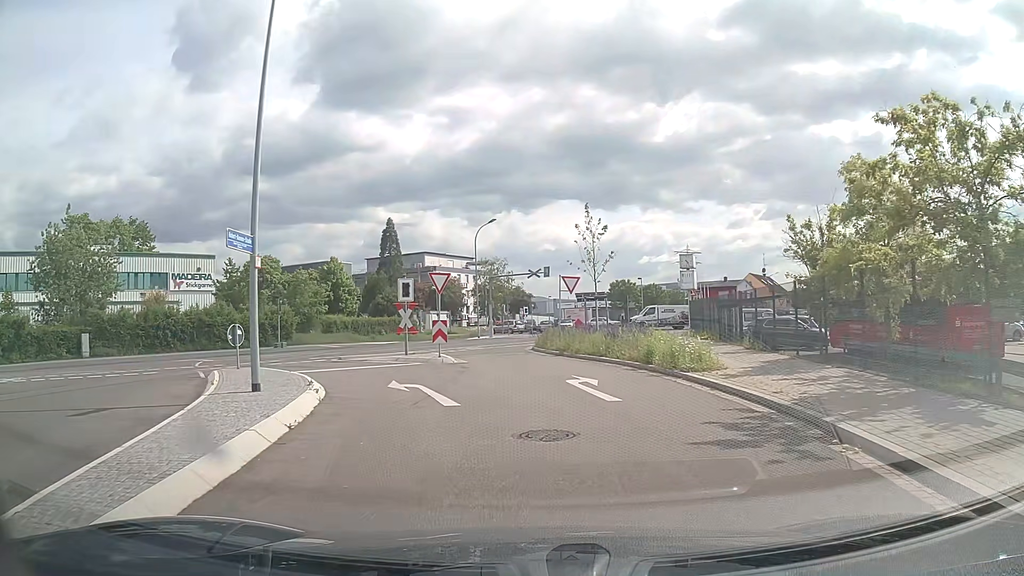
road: unclassified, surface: asphalt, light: Day
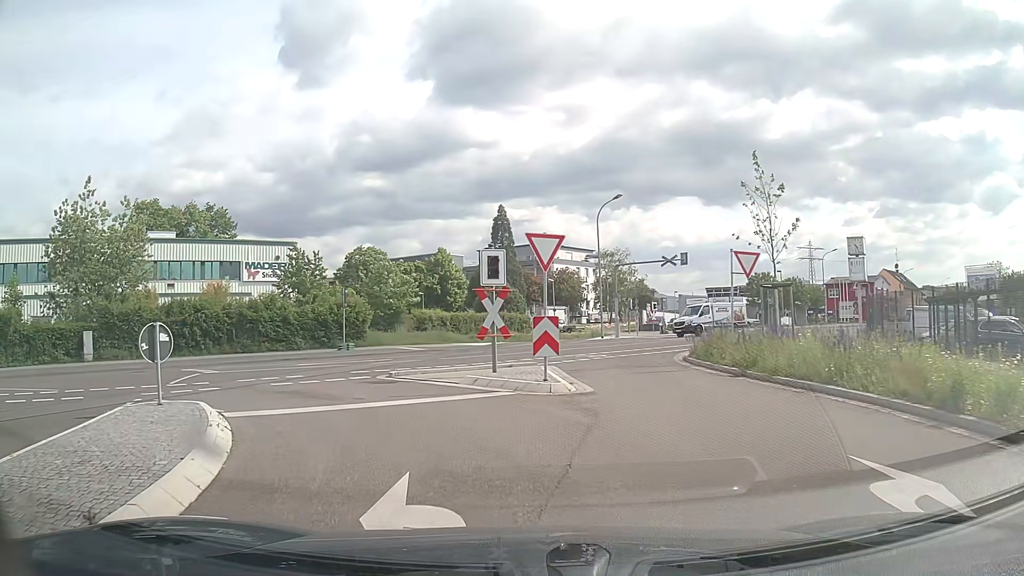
(-0.7, +9.4) m; -9°
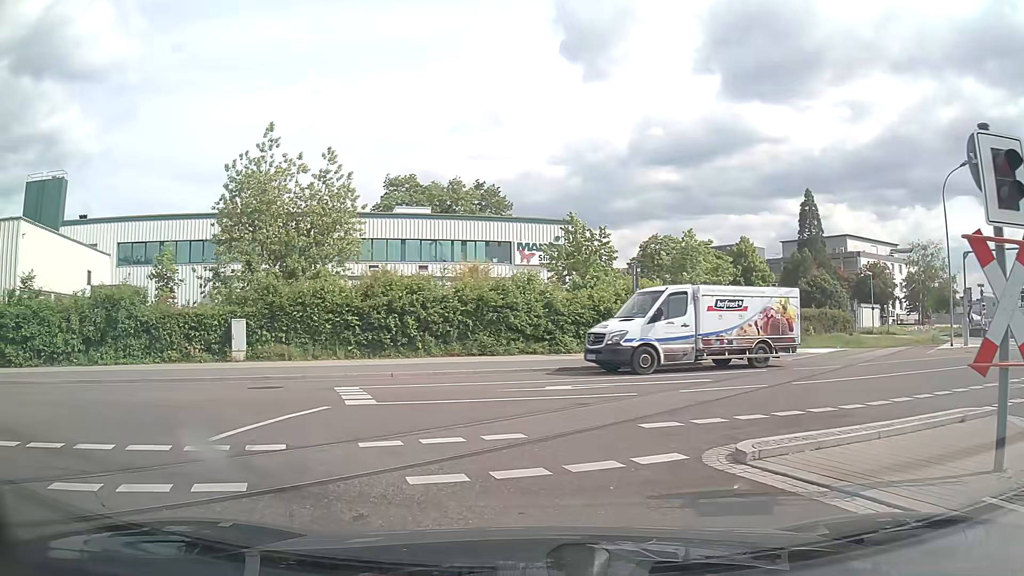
(-1.9, +9.8) m; -27°
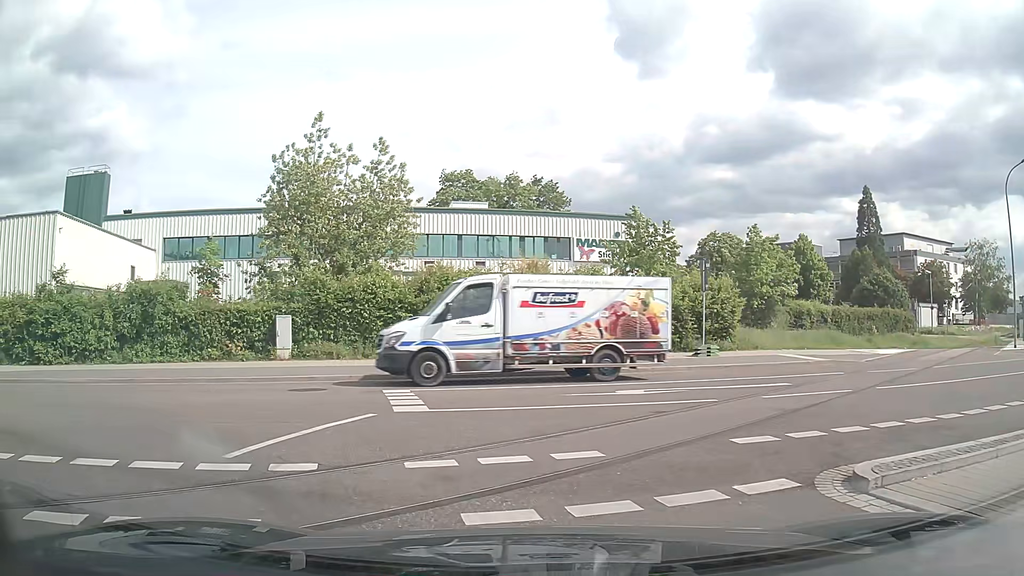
(0.0, +1.1) m; -6°
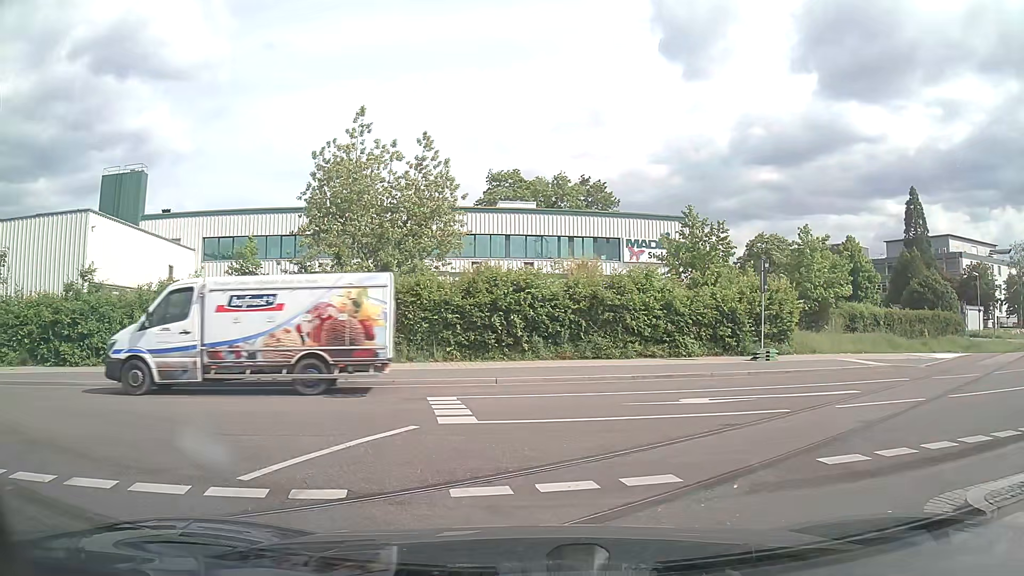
(0.0, +0.9) m; -2°
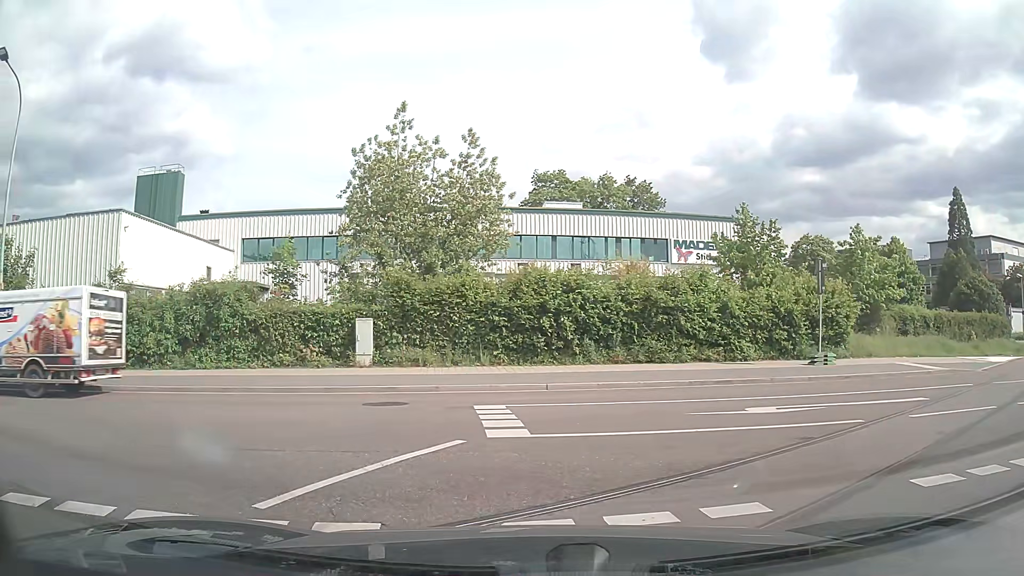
(0.0, +0.9) m; -3°
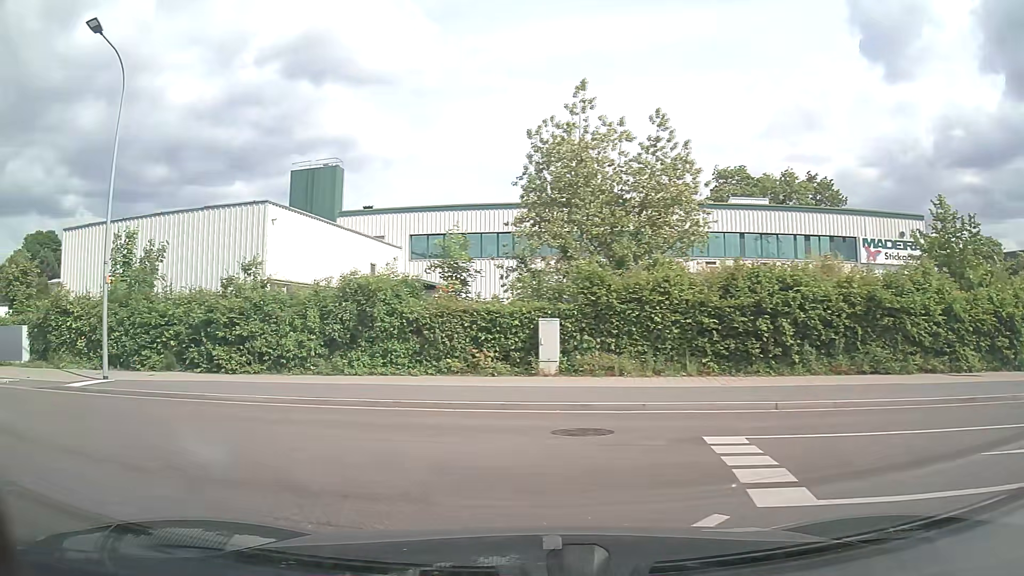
(-0.4, +3.1) m; -16°
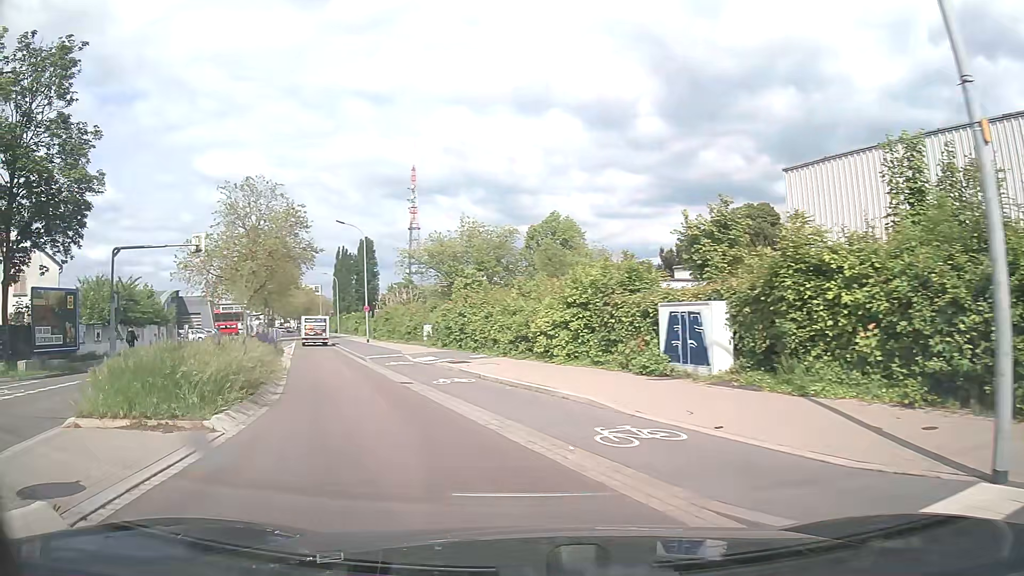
(-7.5, +11.3) m; -60°
(-2, +10) (-6, +19) (-9, +28) (-13, +38) (-16, +47) (-20, +56) (-24, +66) (-27, +75) (-31, +84) (-35, +94) m
